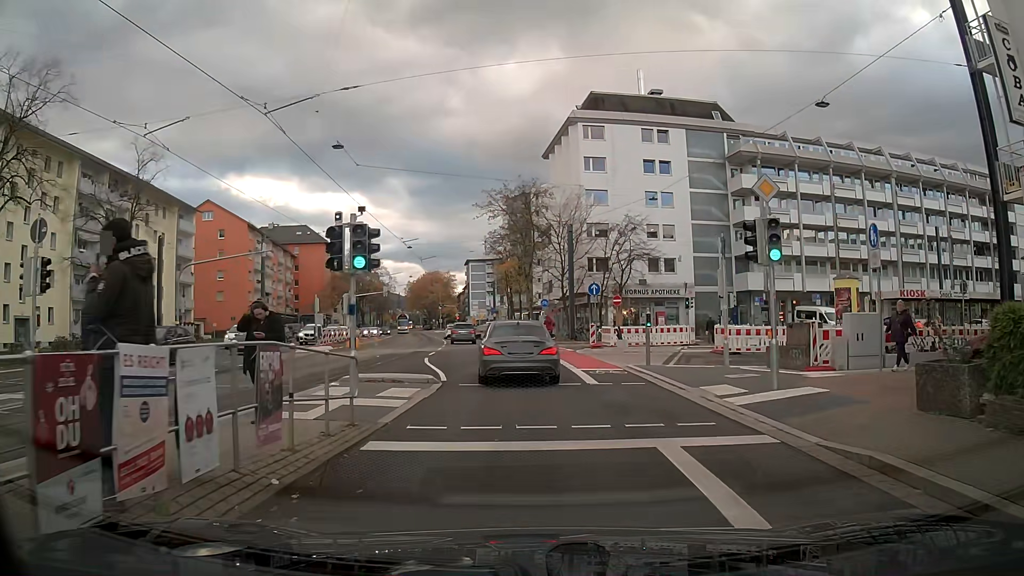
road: primary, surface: asphalt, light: Day
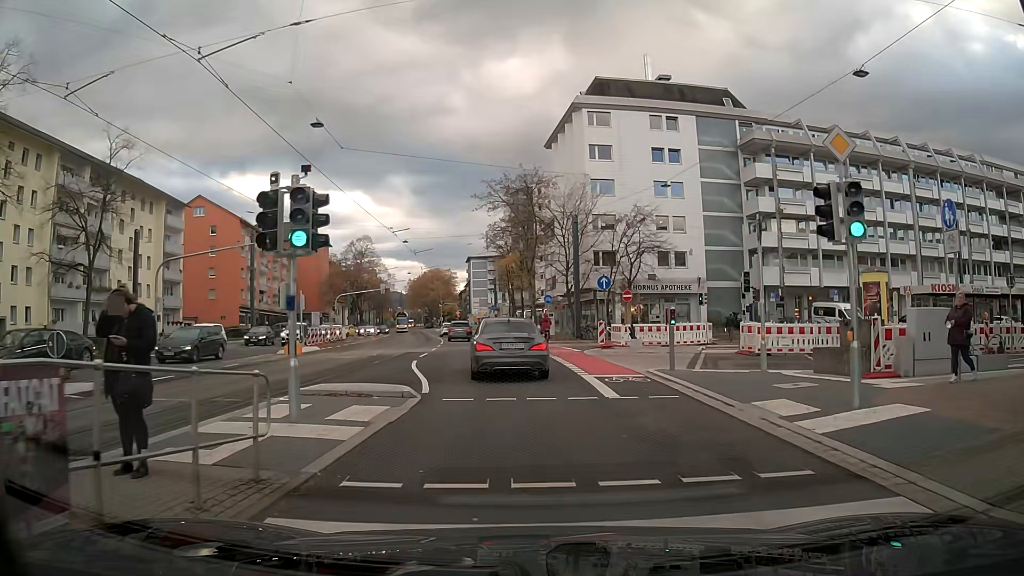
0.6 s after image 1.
(0.0, +3.3) m; -1°
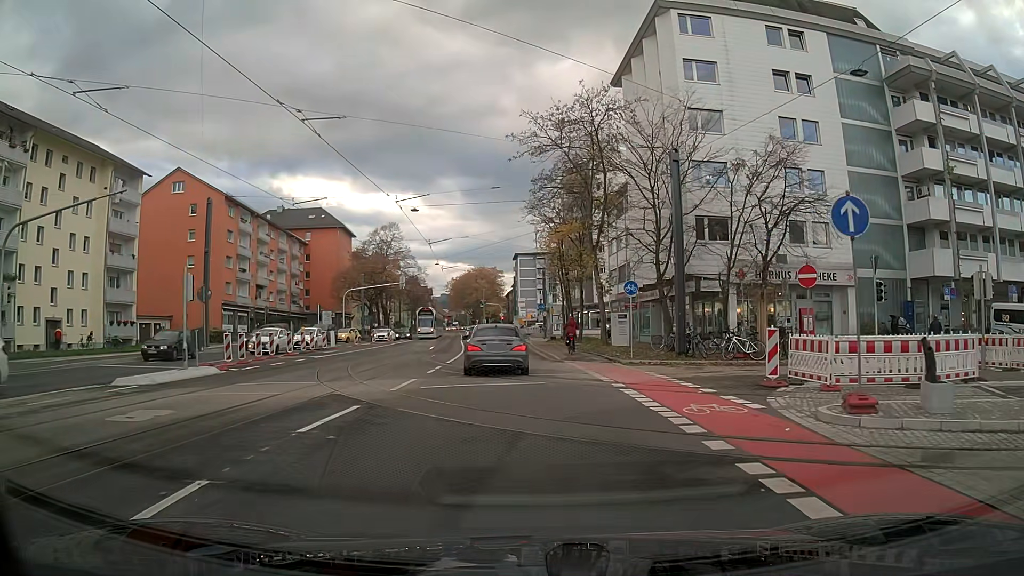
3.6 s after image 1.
(-0.1, +18.9) m; -2°
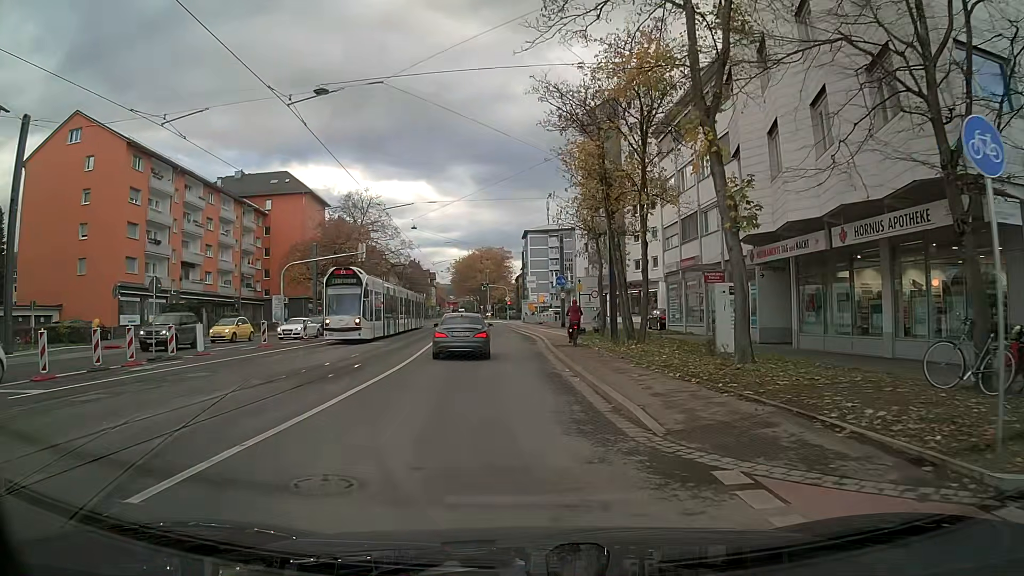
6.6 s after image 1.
(-0.1, +21.7) m; -1°
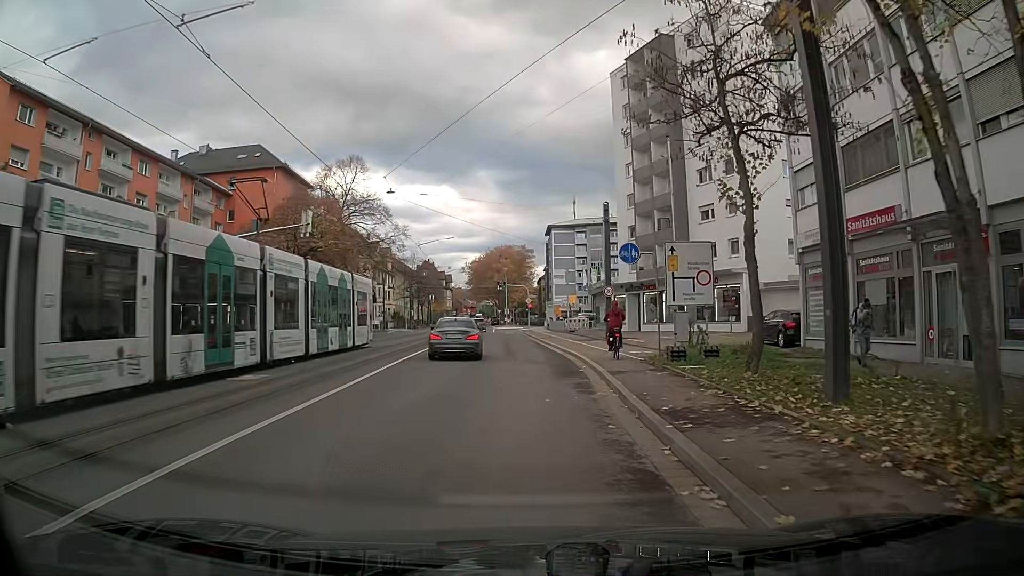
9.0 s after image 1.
(-0.2, +18.2) m; 0°
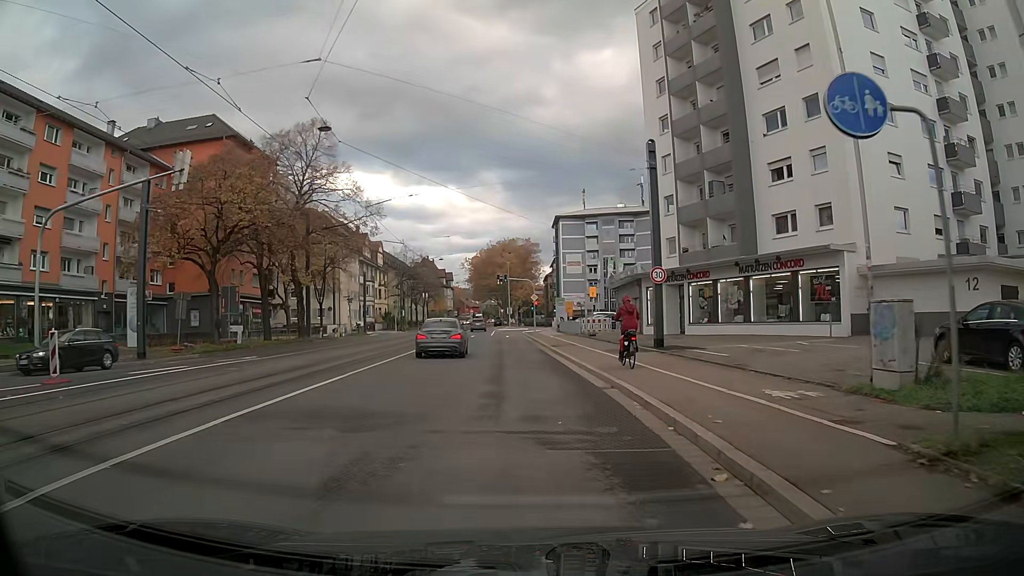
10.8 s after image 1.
(-0.1, +13.7) m; -2°
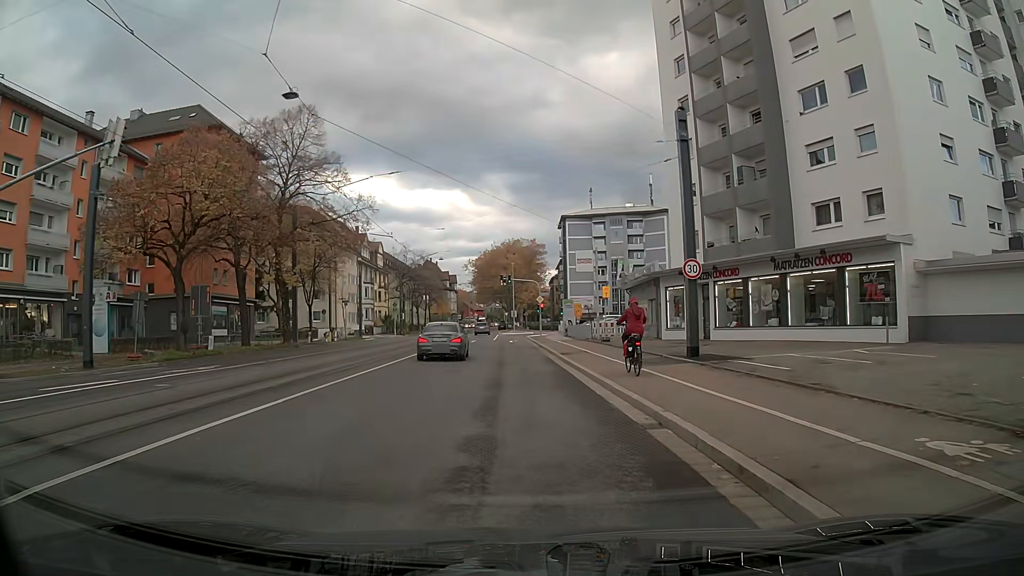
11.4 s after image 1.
(0.0, +4.5) m; 0°
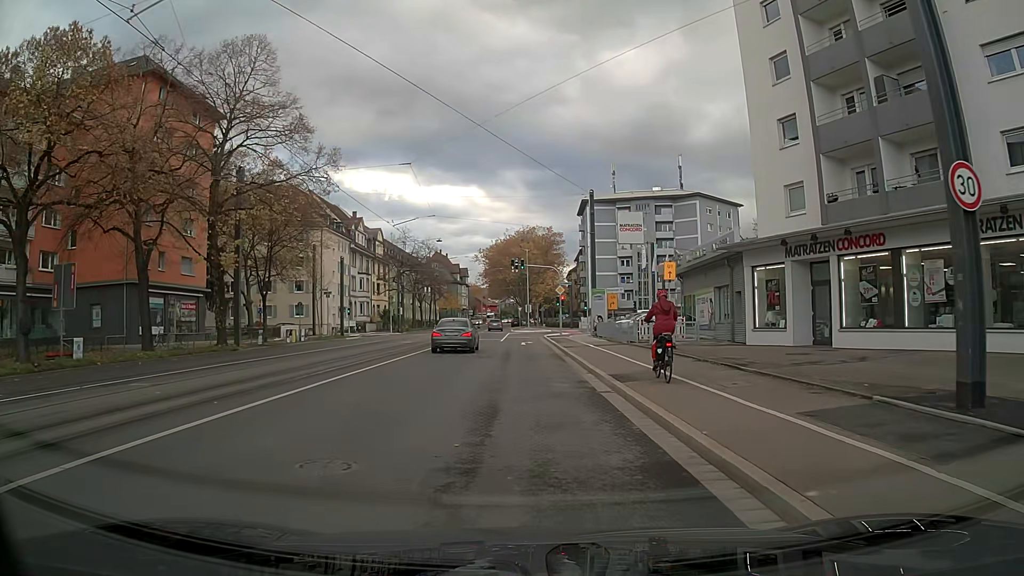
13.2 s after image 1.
(-0.2, +13.1) m; -2°
(0, +10) (0, +20) (0, +30) (-1, +40) (-1, +50) (0, +60) (+4, +69) (+12, +76) (+19, +82) (+27, +88) m
